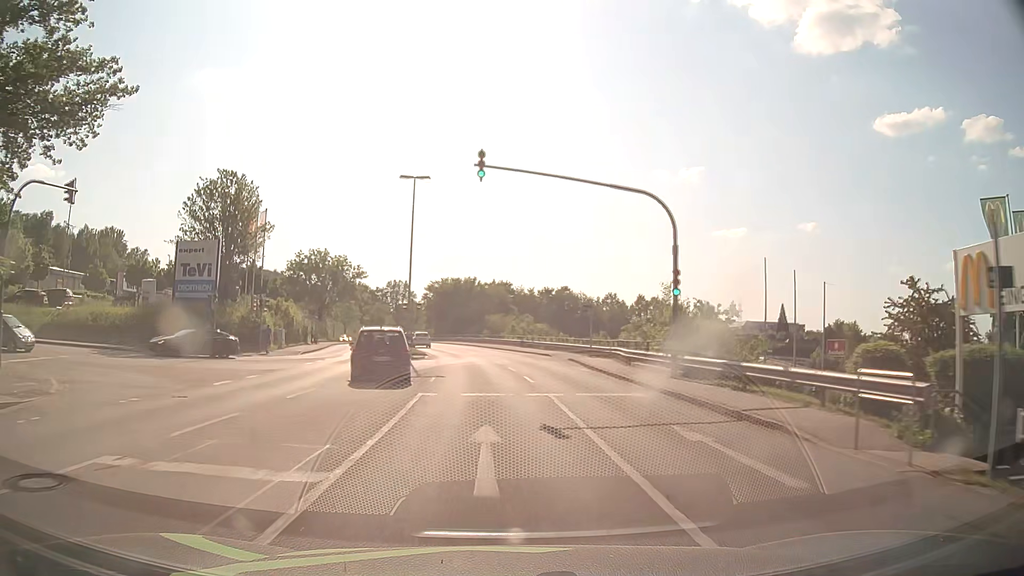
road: tertiary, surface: asphalt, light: Day
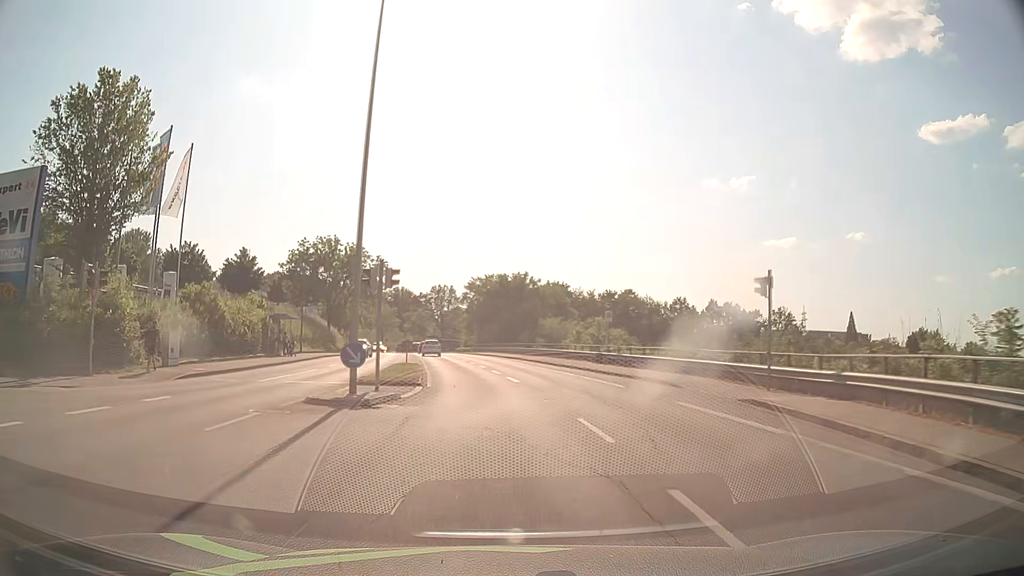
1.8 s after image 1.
(-0.7, +22.9) m; -4°
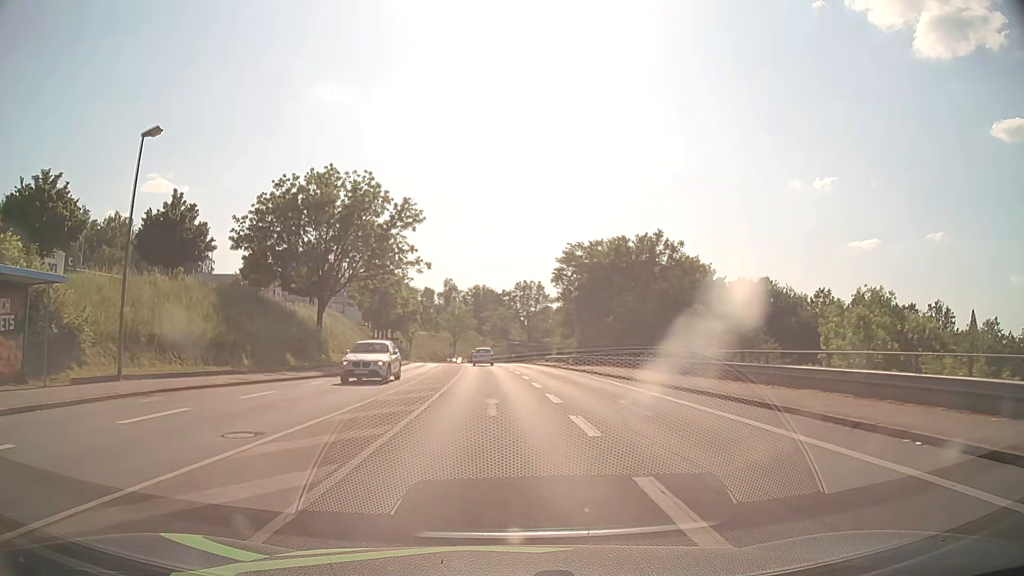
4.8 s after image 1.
(-2.5, +37.1) m; -8°
